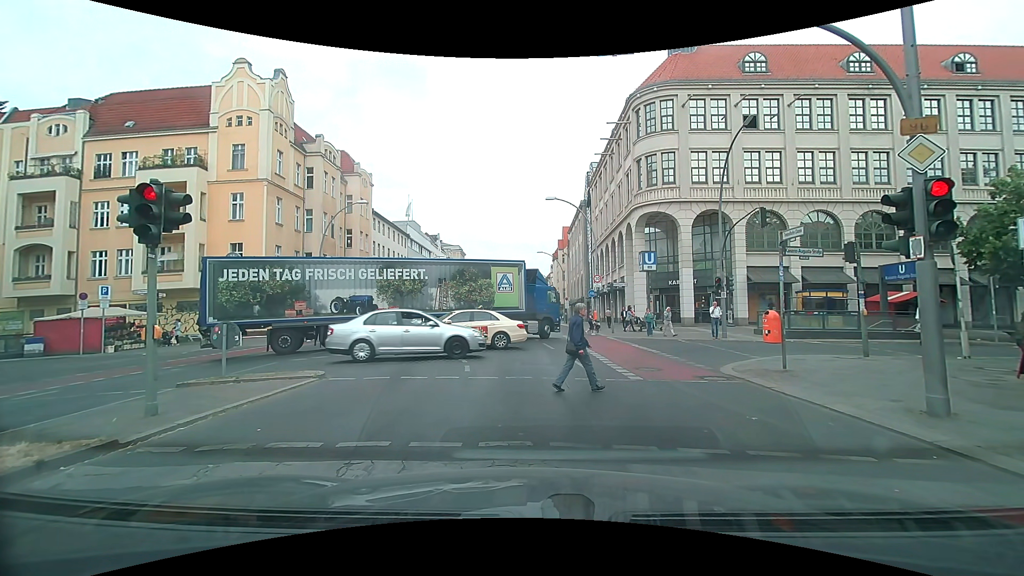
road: primary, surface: asphalt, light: Day
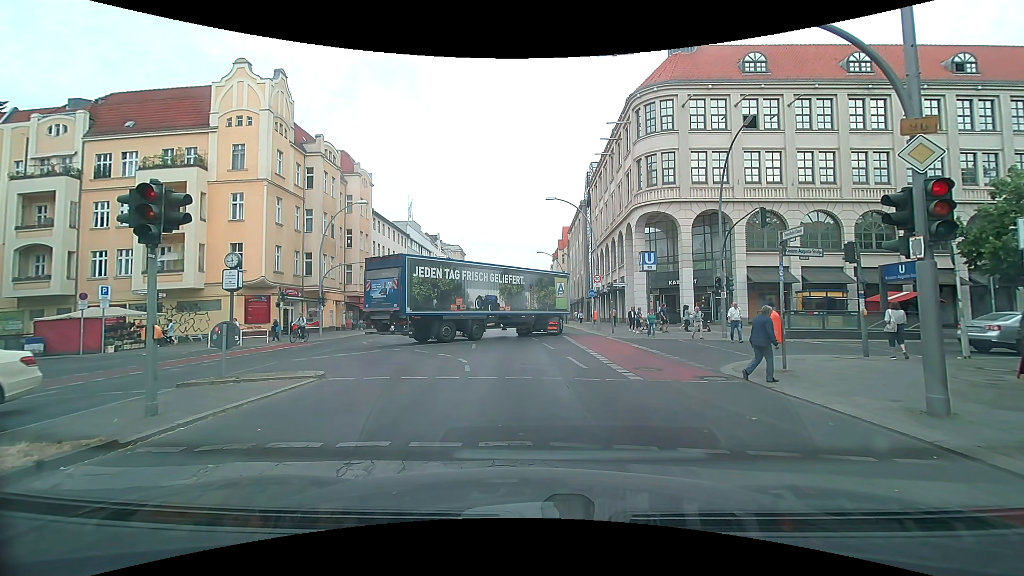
(0.0, 0.0) m; 0°
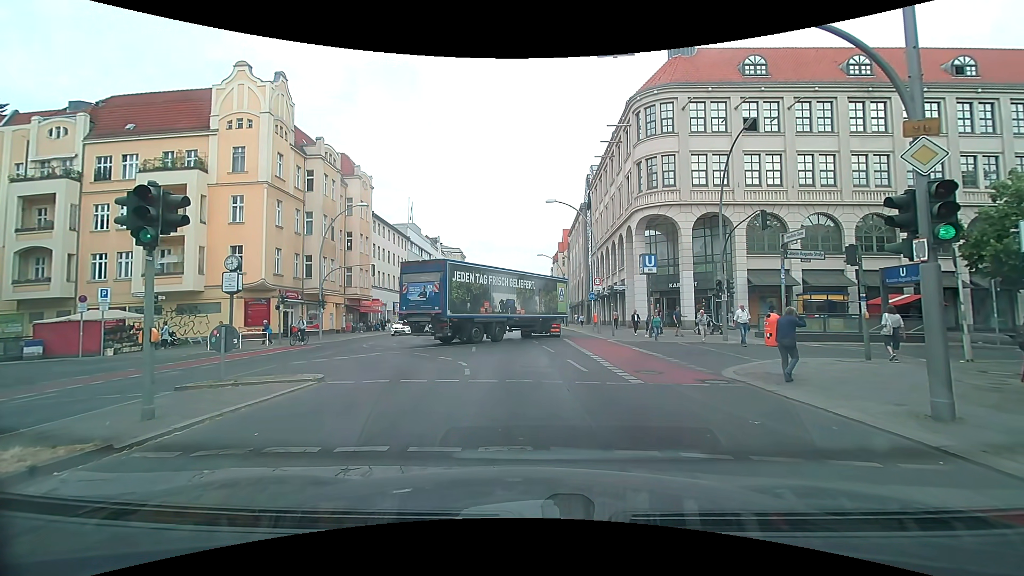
(0.0, +0.1) m; 0°
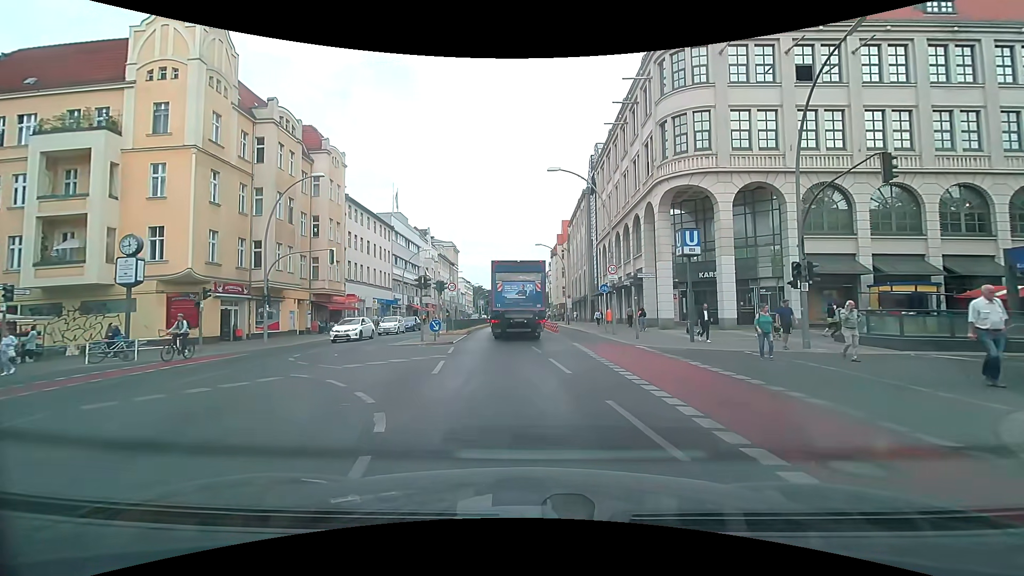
(+0.1, +8.1) m; +1°
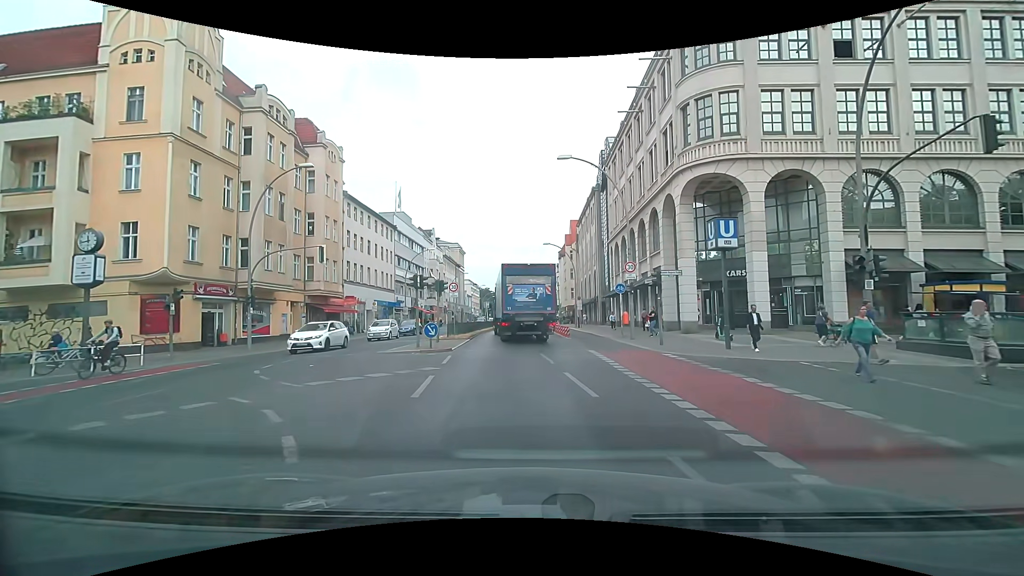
(0.0, +2.9) m; -1°
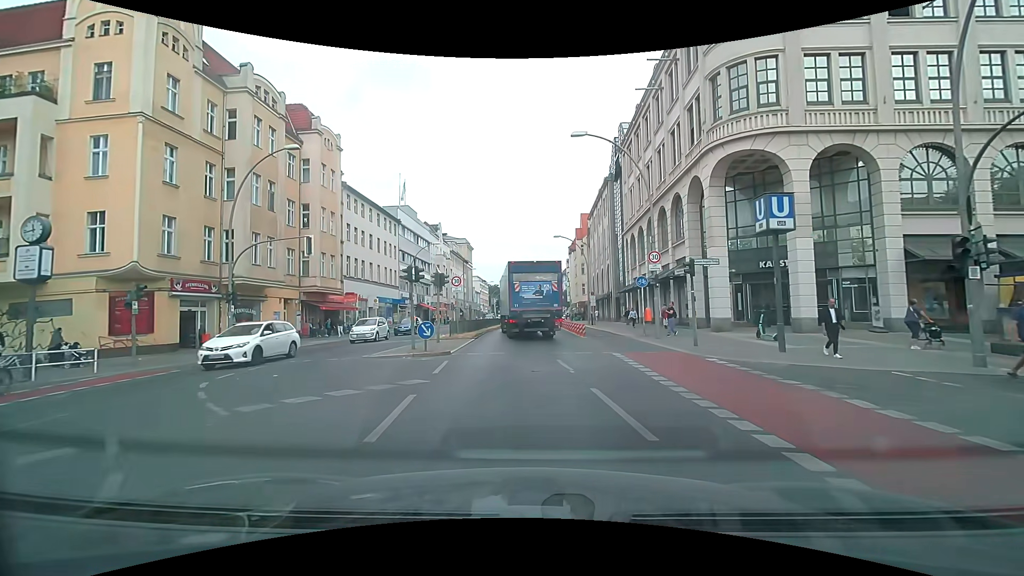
(-0.1, +3.0) m; -2°
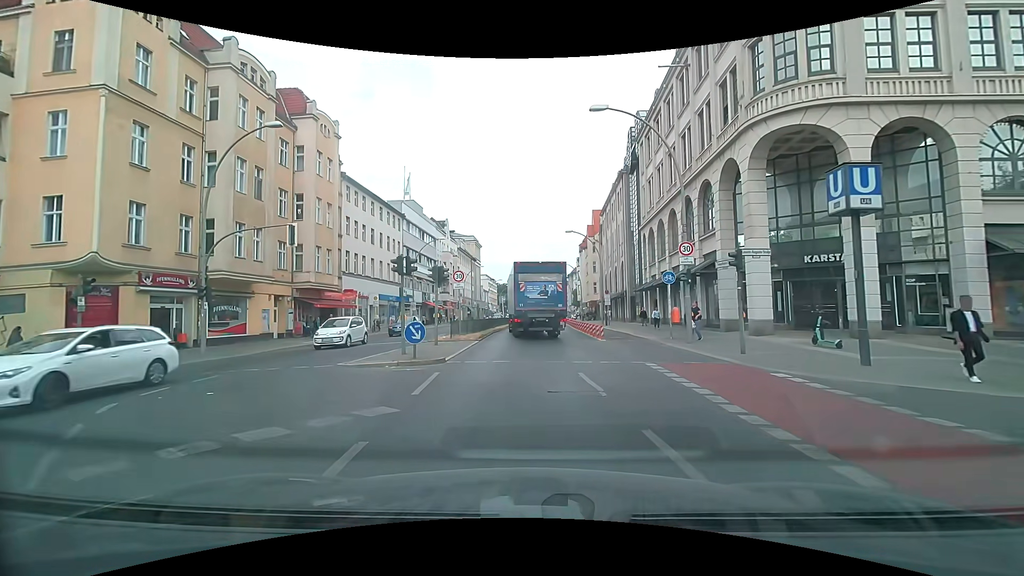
(0.0, +3.1) m; -1°
